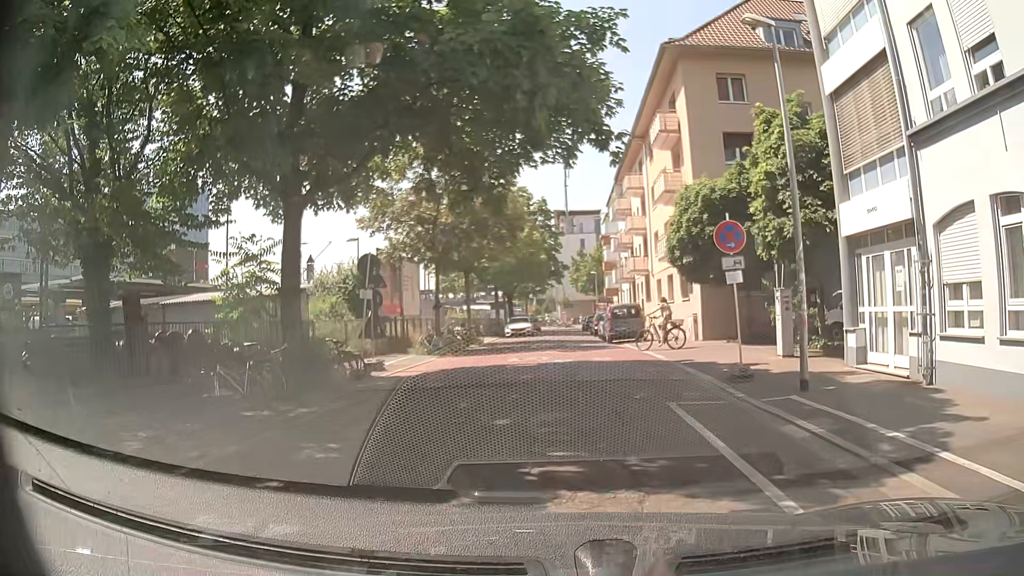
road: residential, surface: asphalt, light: Day
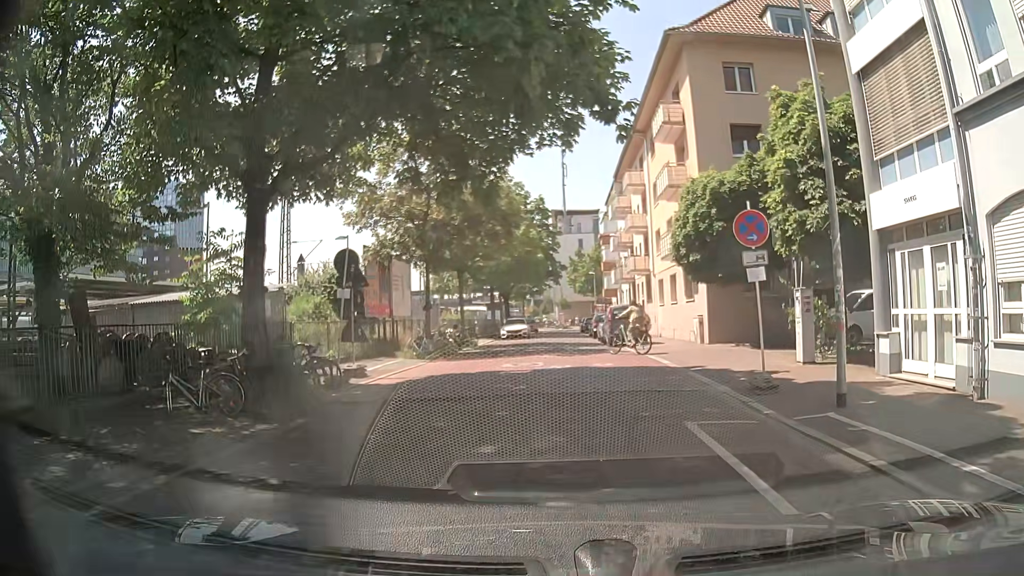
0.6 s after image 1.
(0.0, +1.6) m; +1°
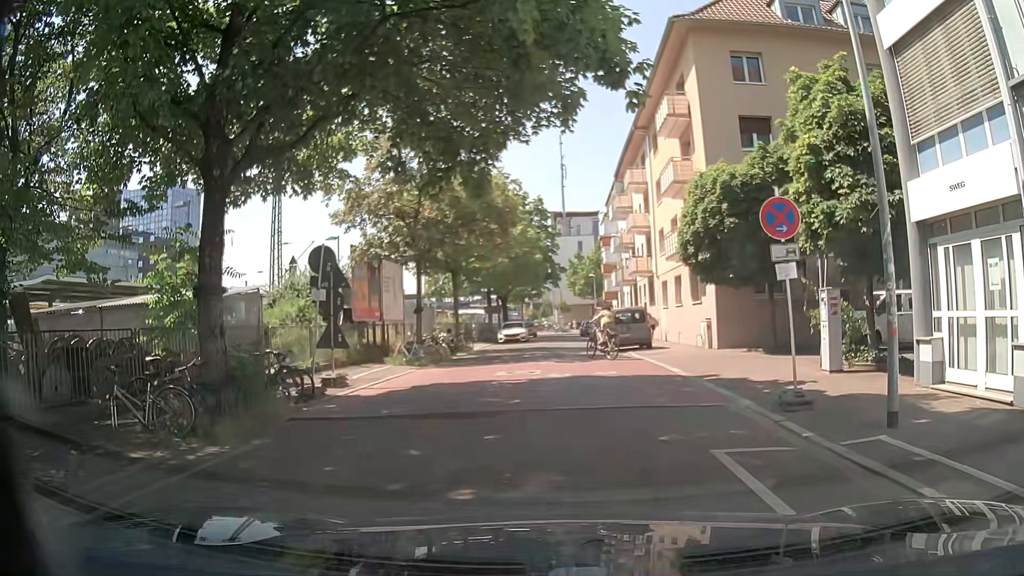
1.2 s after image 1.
(0.0, +1.5) m; -2°
